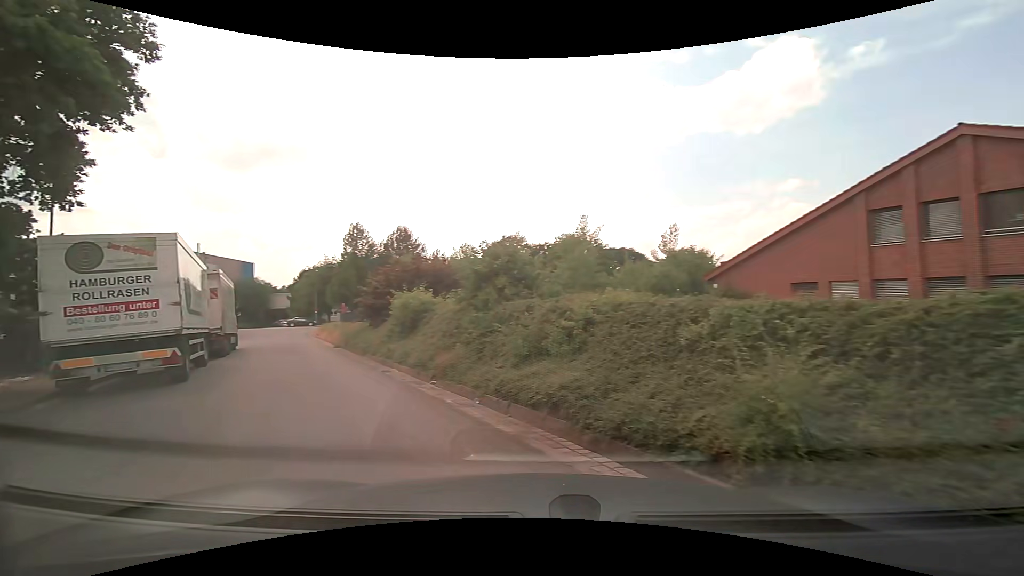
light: Day
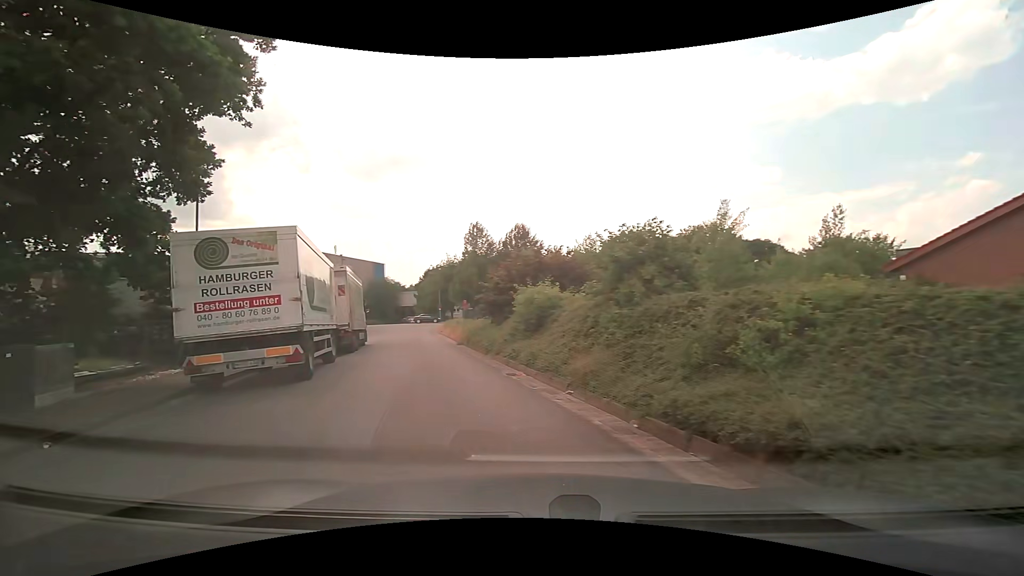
(-0.3, +1.9) m; -14°
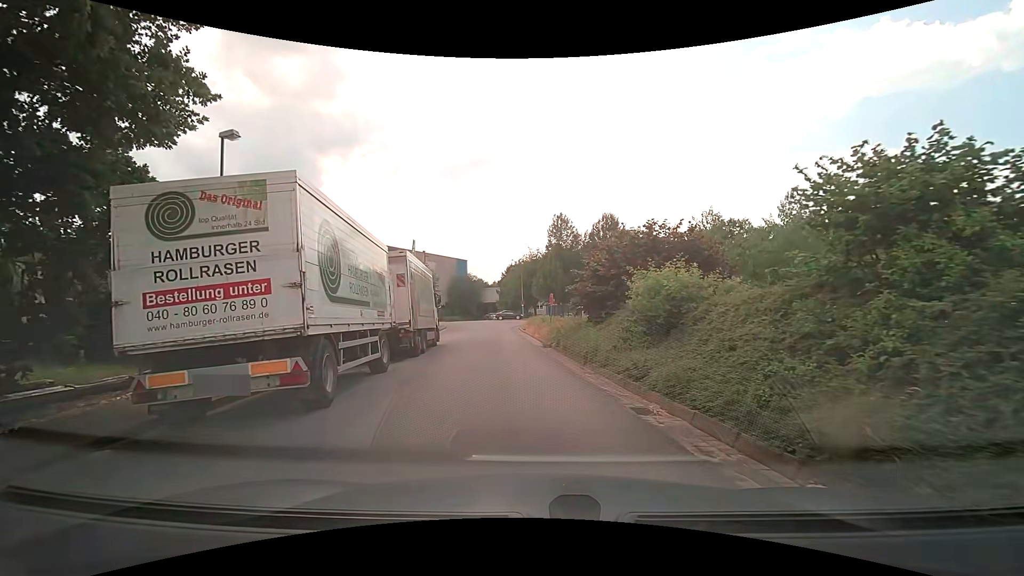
(-0.6, +4.7) m; -10°
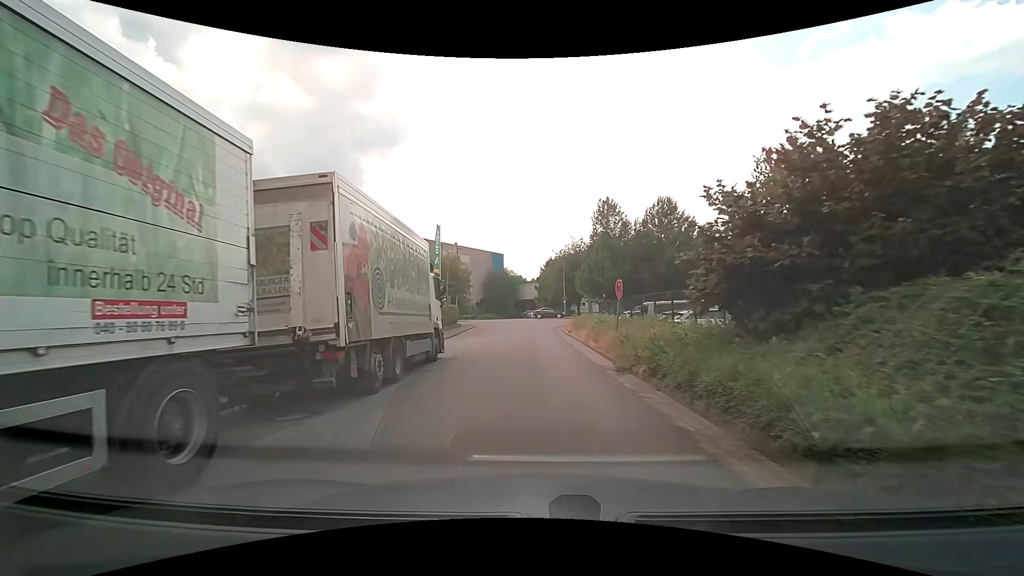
(-0.5, +9.1) m; -5°
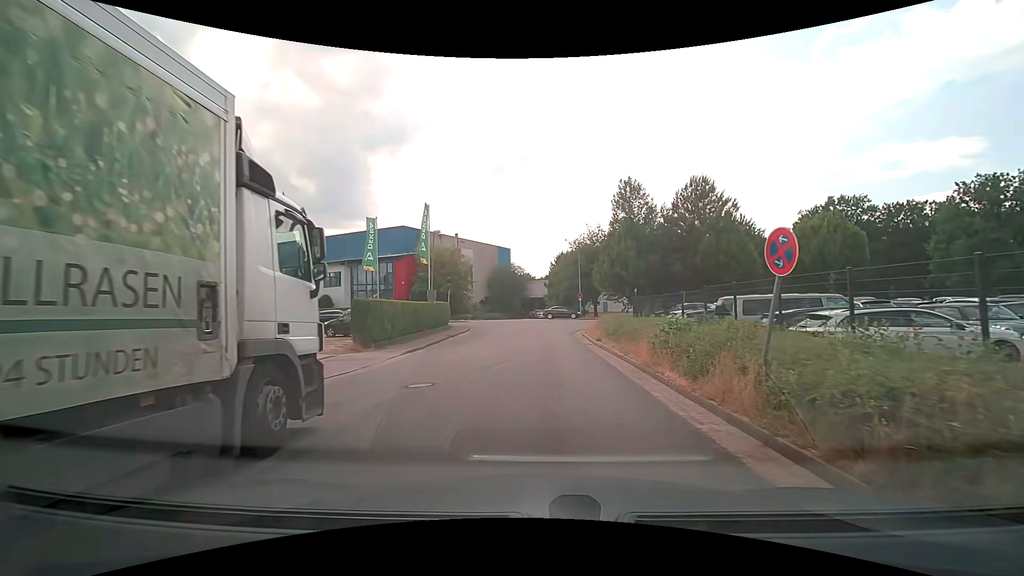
(-0.1, +9.9) m; -1°
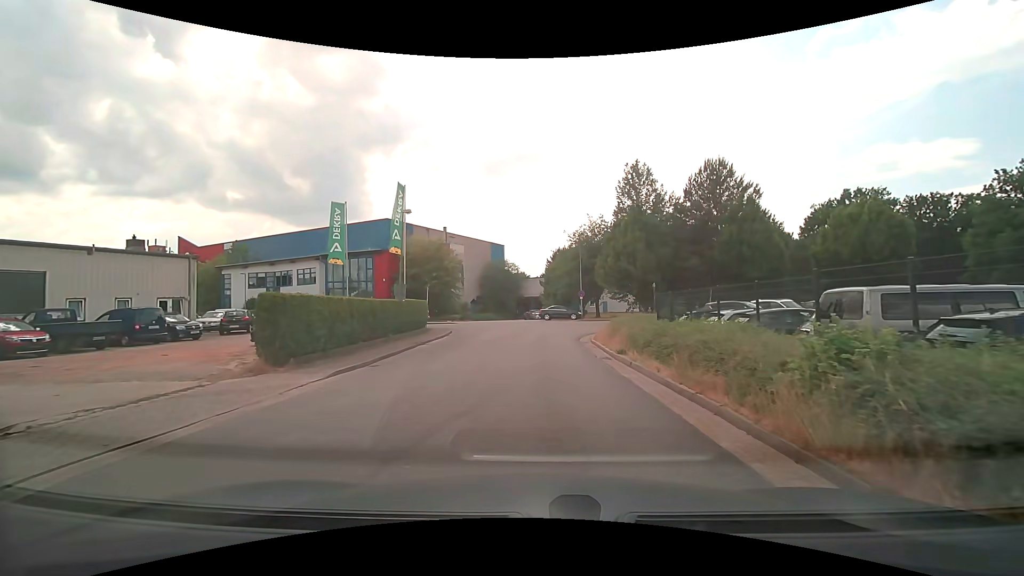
(+0.1, +6.6) m; +1°
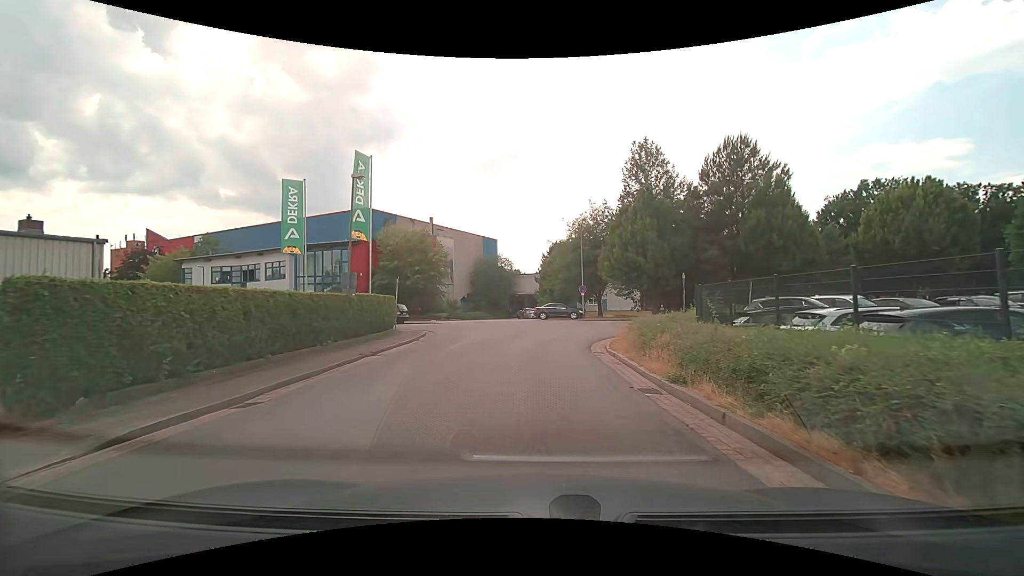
(0.0, +6.4) m; +1°
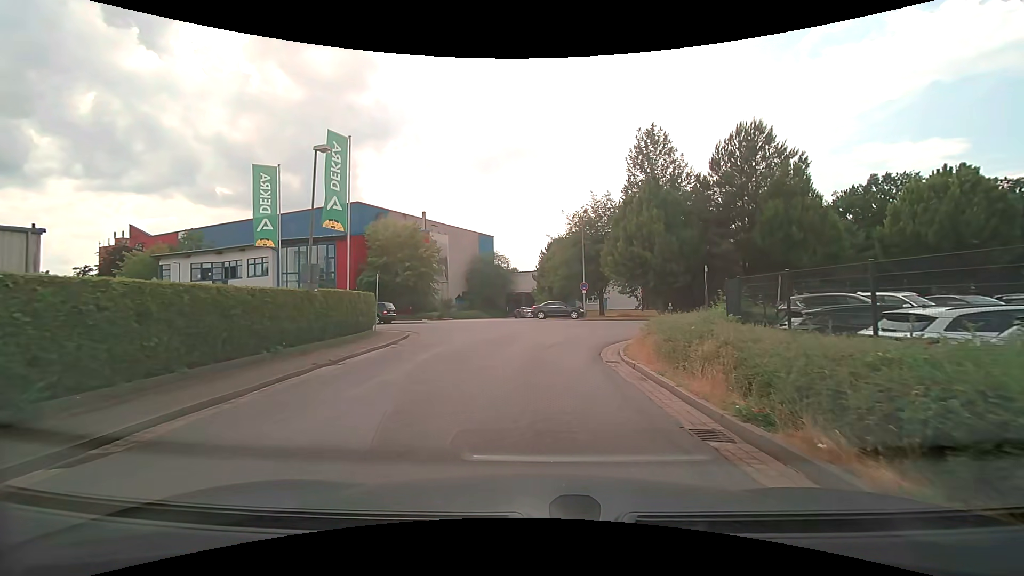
(0.0, +3.1) m; 0°
(0, +10) (+1, +20) (+1, +30) (-6, +37) (-15, +39) (-25, +42) (-34, +45) (-44, +47) (-54, +50) (-64, +52) m
